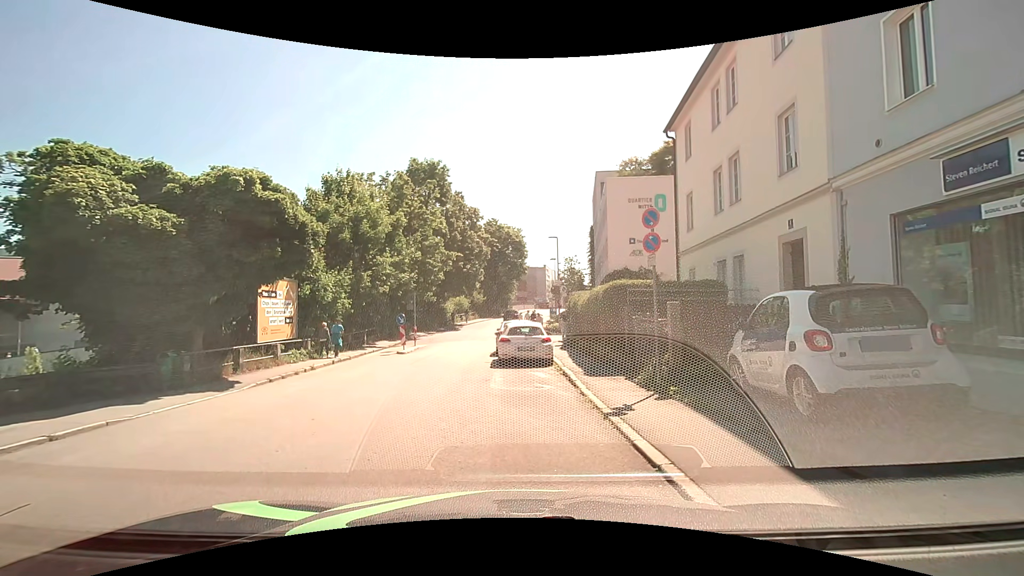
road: residential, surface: asphalt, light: Day
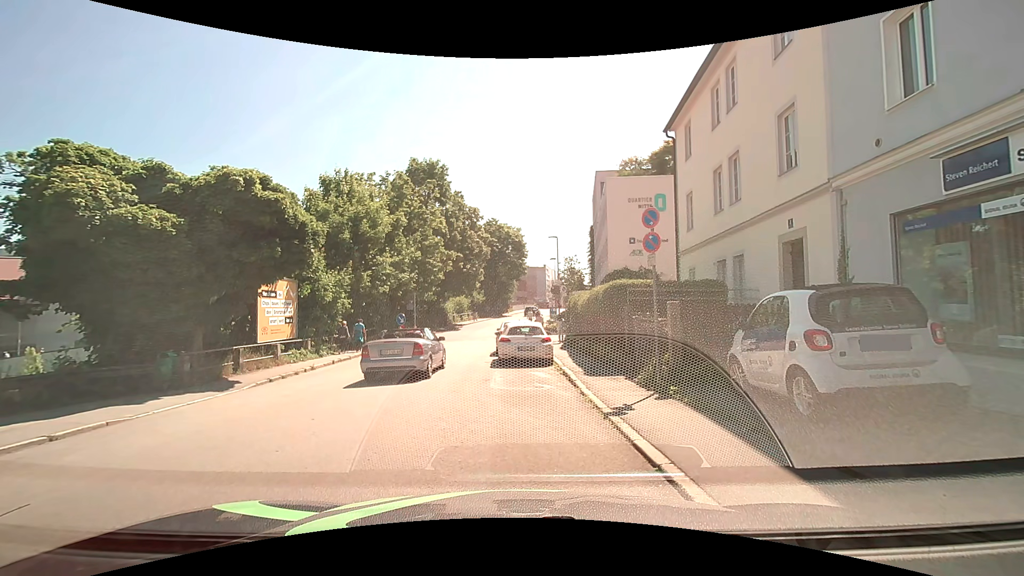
(0.0, 0.0) m; 0°
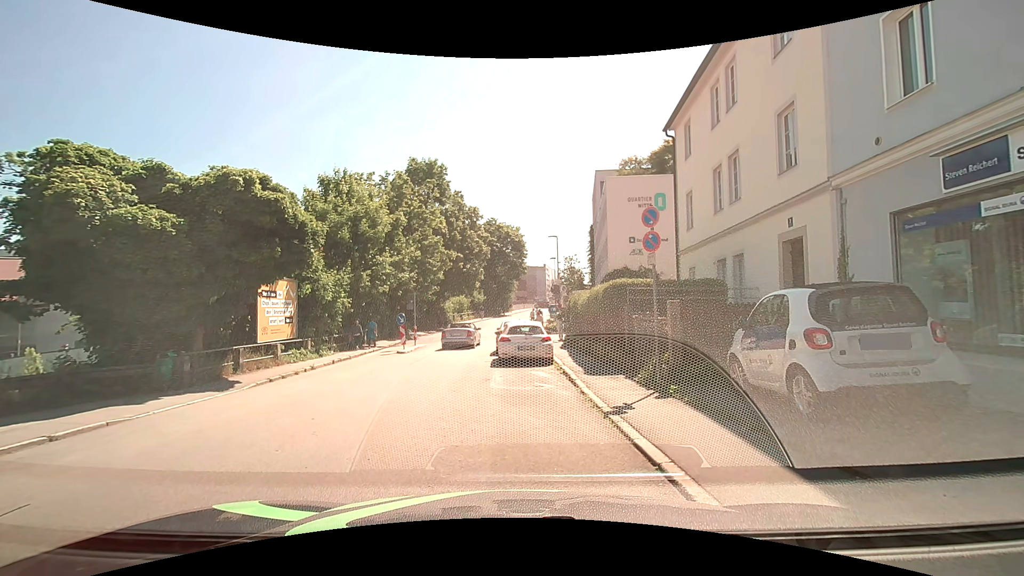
(0.0, 0.0) m; 0°
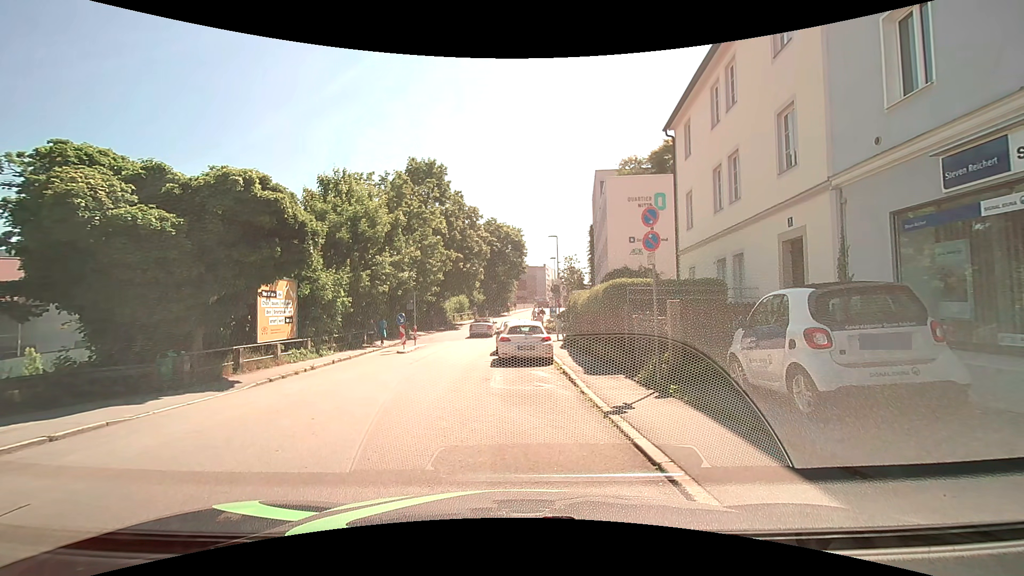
(0.0, 0.0) m; 0°
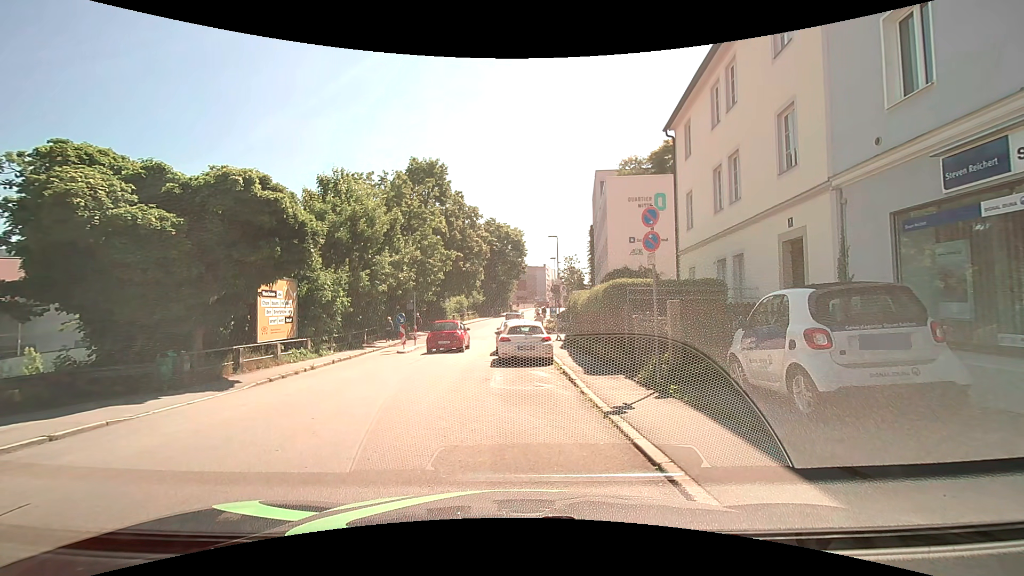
(0.0, 0.0) m; 0°
